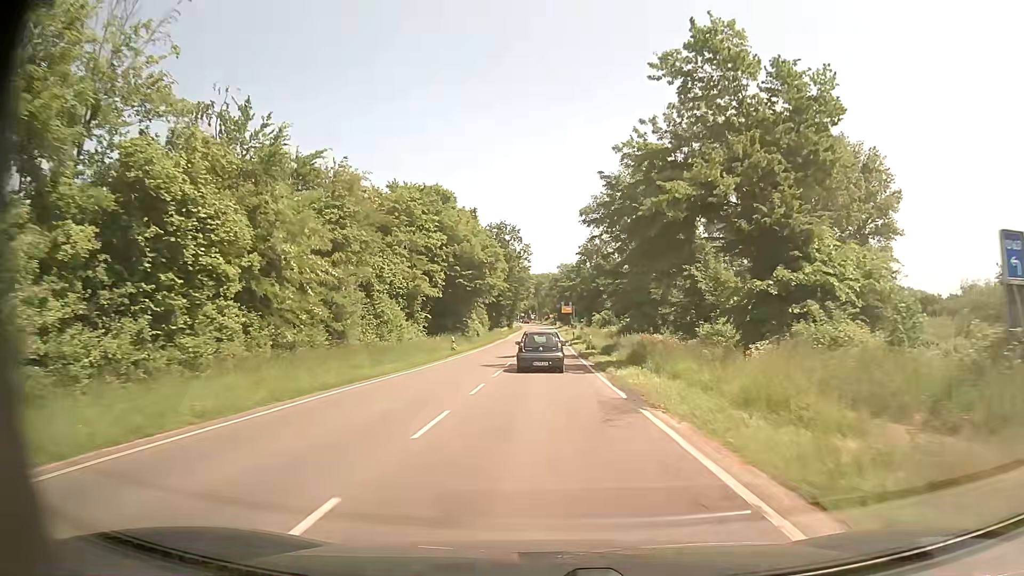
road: secondary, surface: asphalt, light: Day
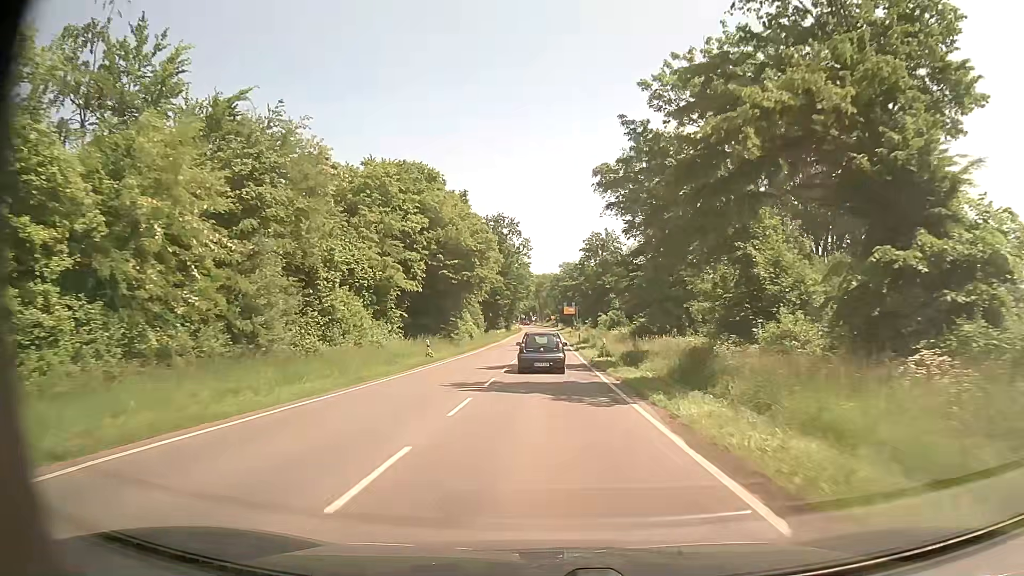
(0.0, +9.8) m; 0°
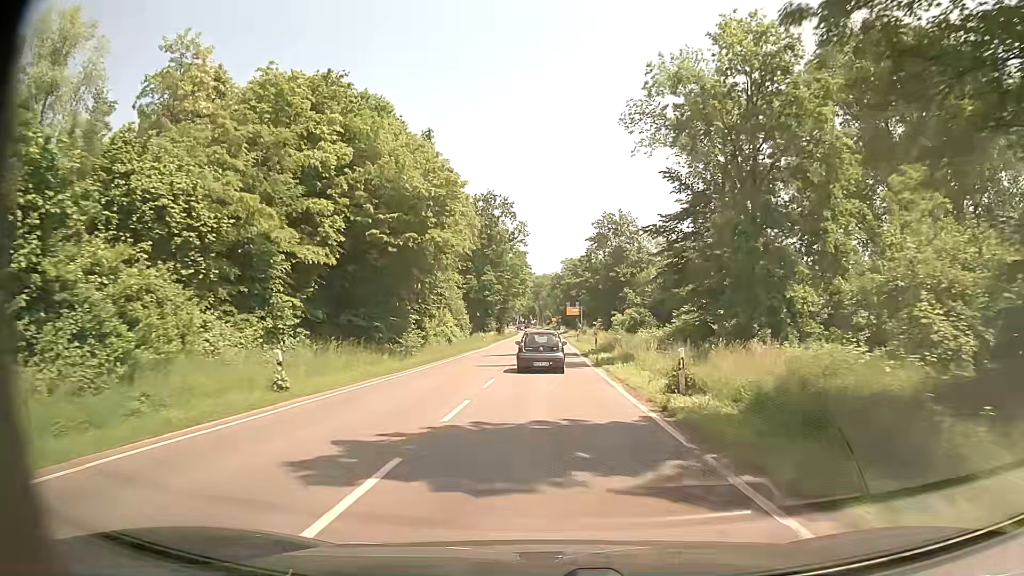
(0.0, +19.7) m; 0°
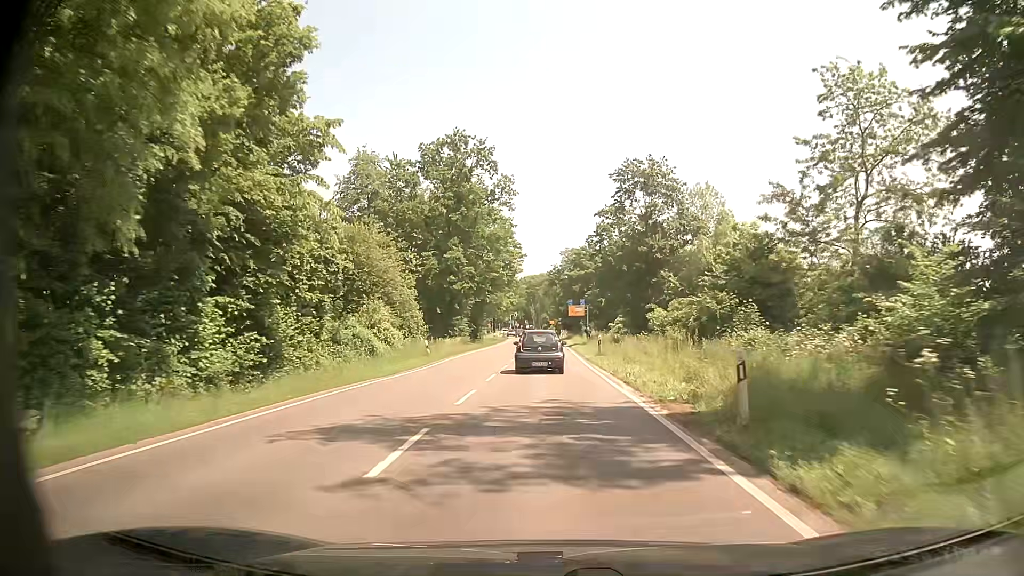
(-0.2, +29.4) m; -1°
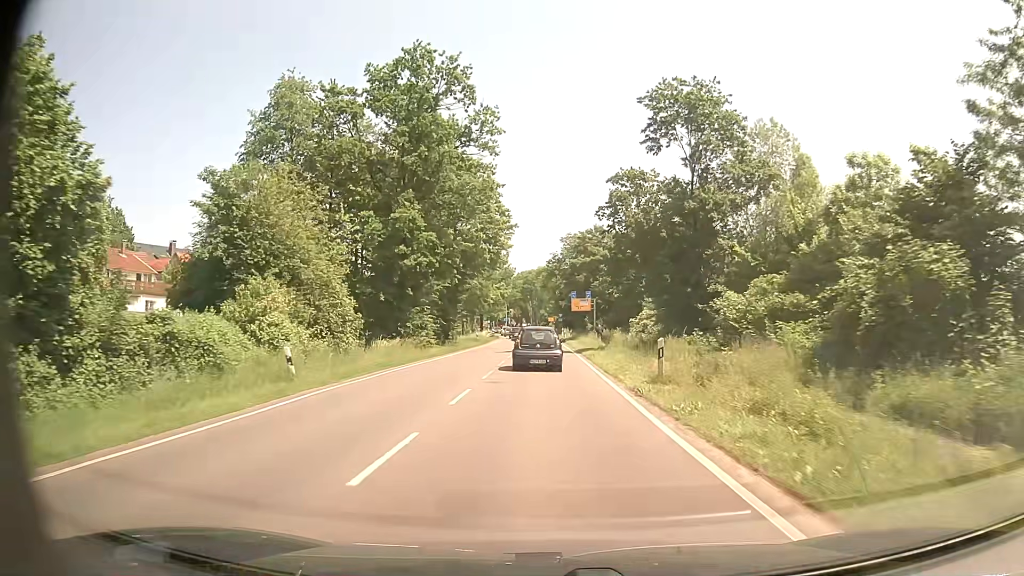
(+0.1, +19.2) m; +1°
